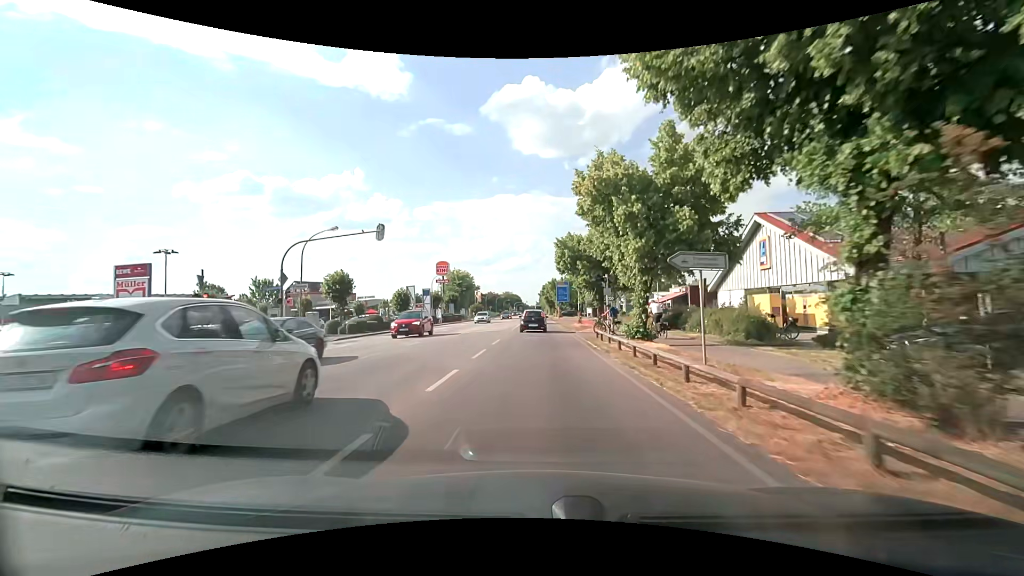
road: secondary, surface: asphalt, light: Day
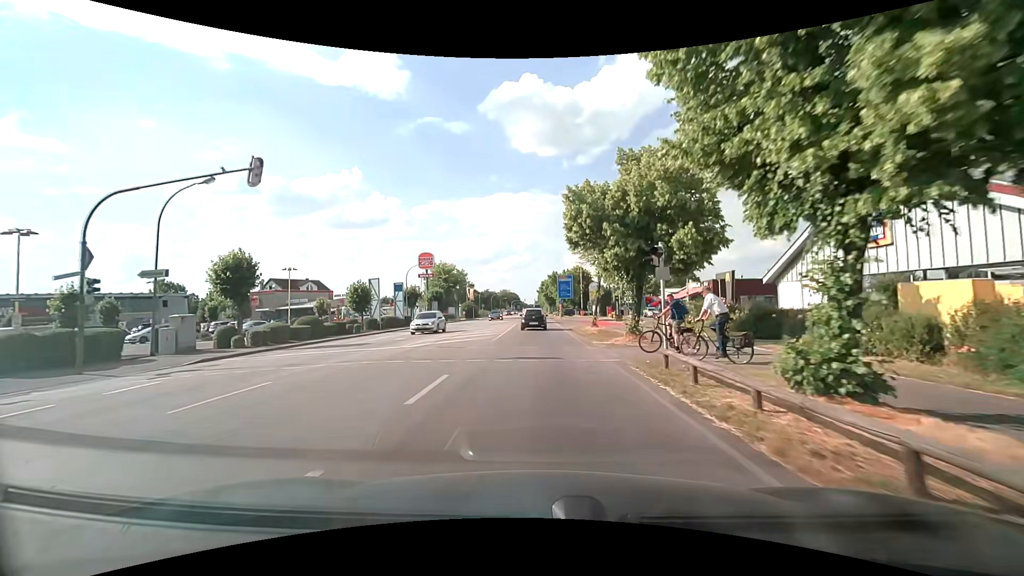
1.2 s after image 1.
(-0.1, +13.1) m; 0°
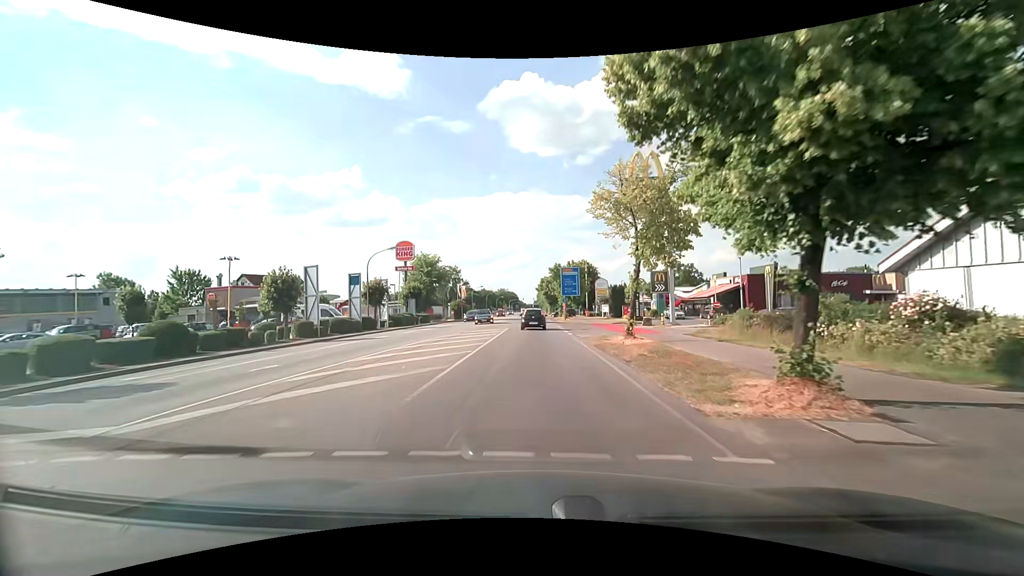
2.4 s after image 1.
(0.0, +13.2) m; +1°
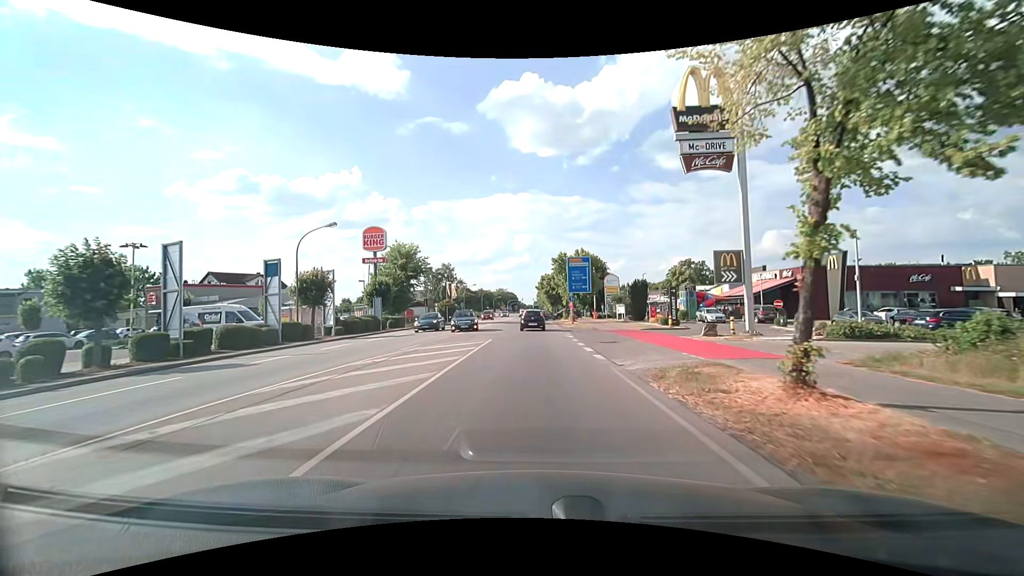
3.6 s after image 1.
(-0.1, +13.3) m; -1°
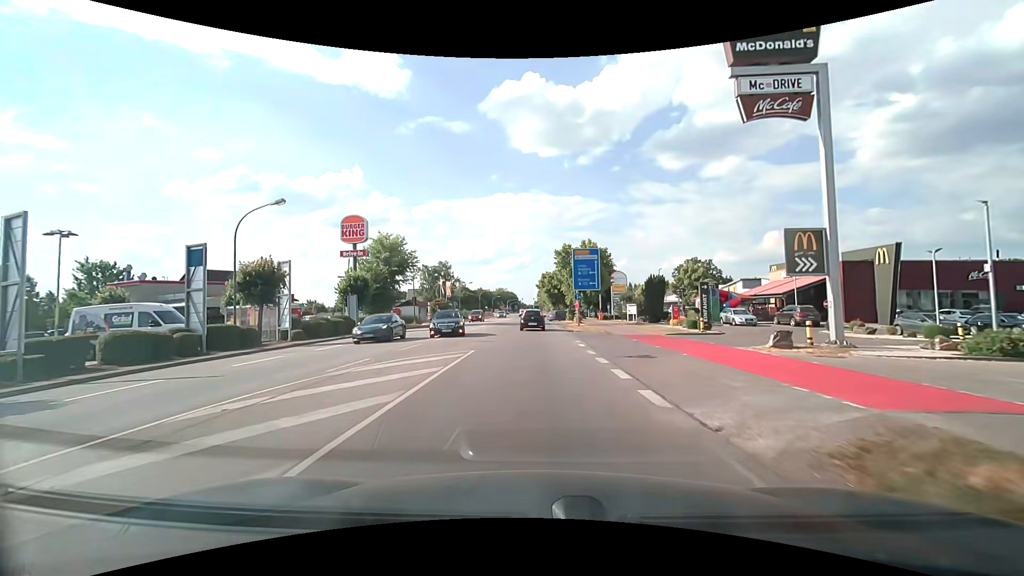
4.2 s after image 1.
(0.0, +6.7) m; 0°
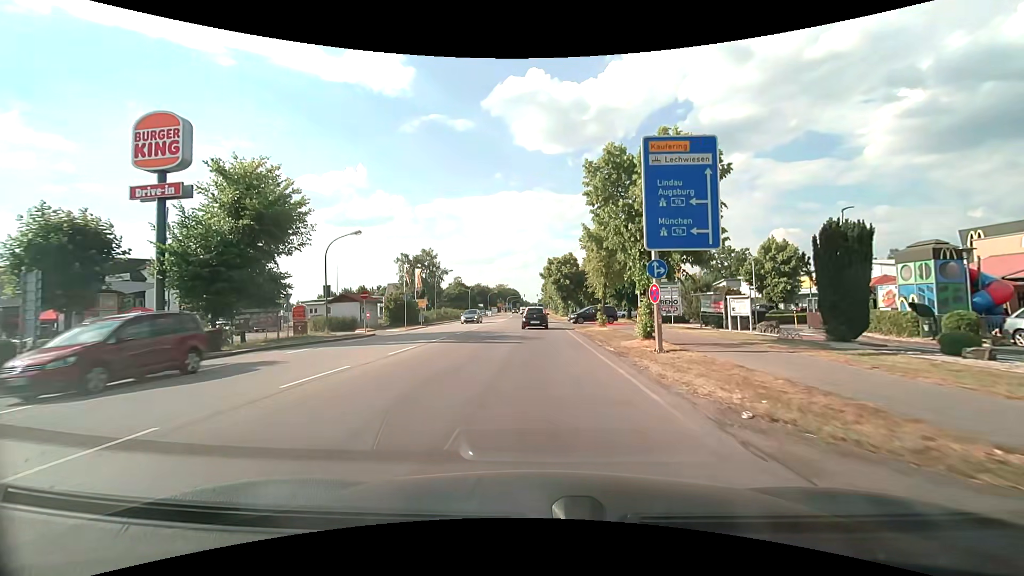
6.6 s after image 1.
(+0.1, +27.0) m; 0°
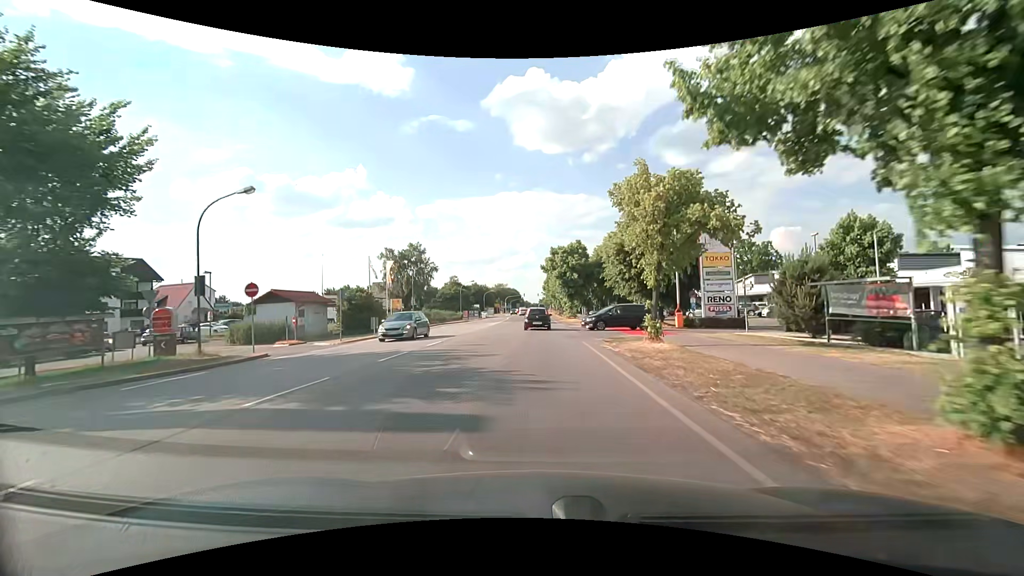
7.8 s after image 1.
(0.0, +13.6) m; 0°
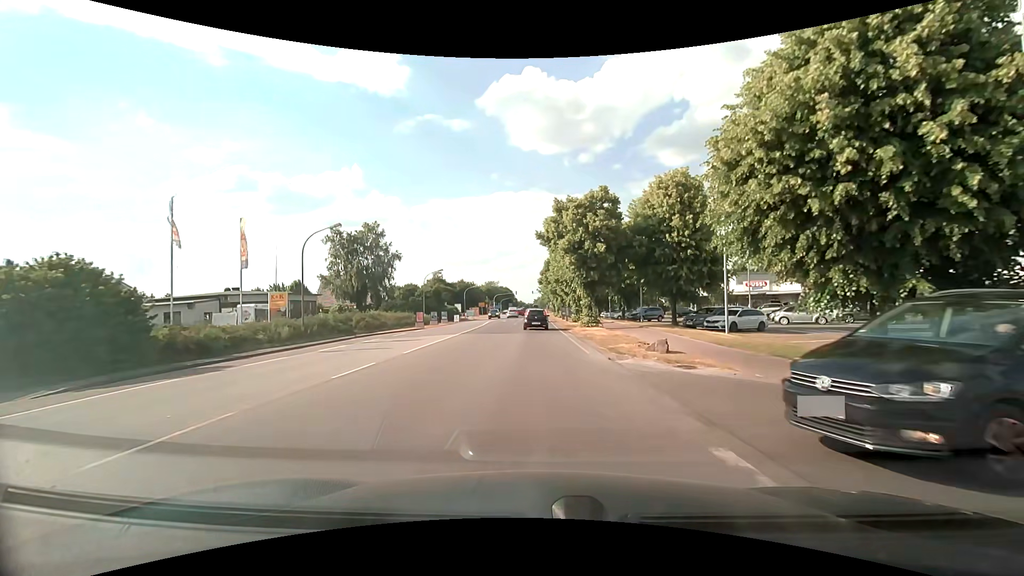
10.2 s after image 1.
(+0.1, +26.8) m; 0°
(0, +10) (0, +20) (0, +30) (0, +40) (0, +50) (0, +60) (0, +70) (-1, +80) (-1, +90) (-1, +100) m
